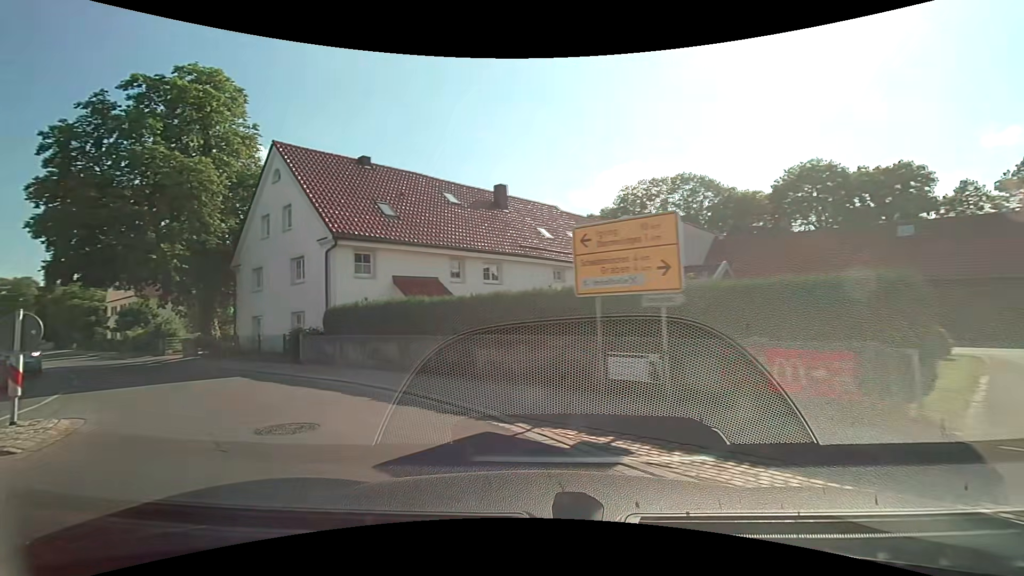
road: tertiary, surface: asphalt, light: Day
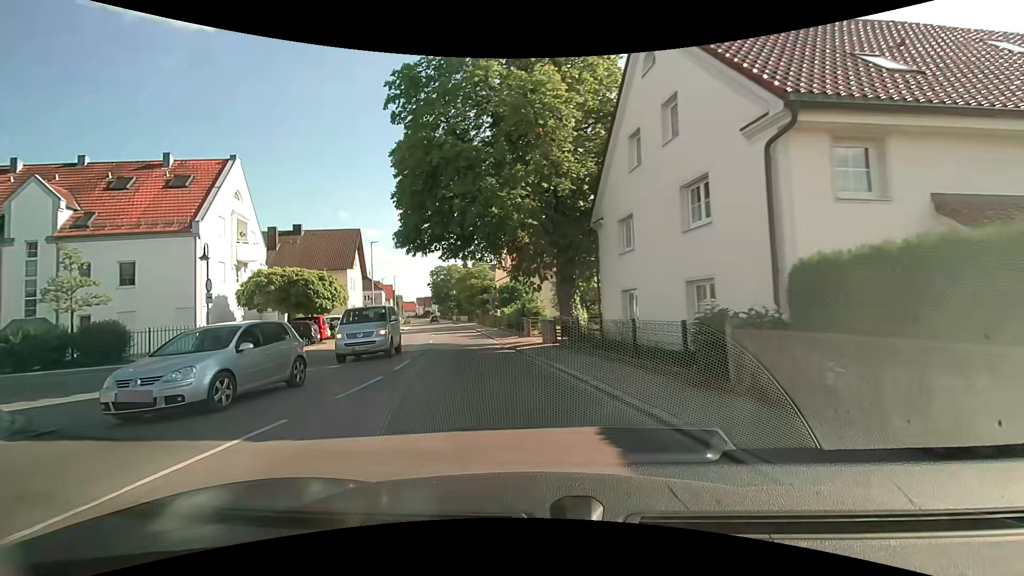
(-4.4, +10.3) m; -41°
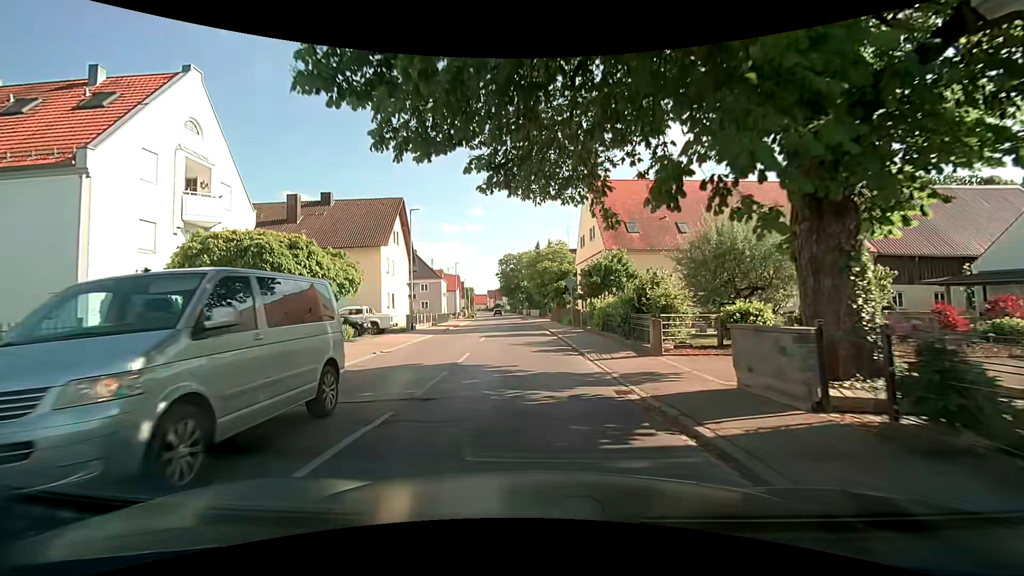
(-1.6, +13.6) m; -10°
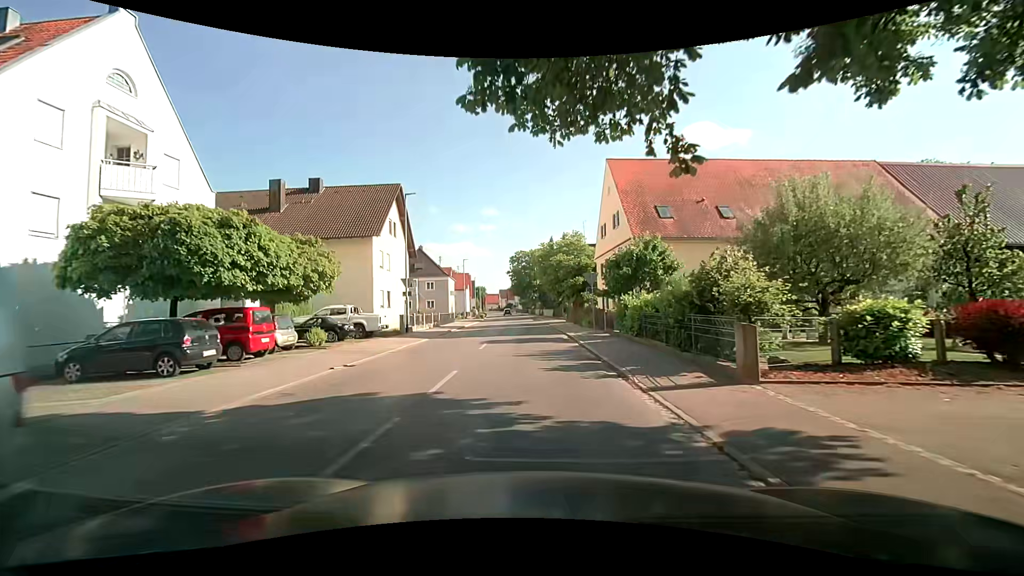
(0.0, +5.0) m; -1°
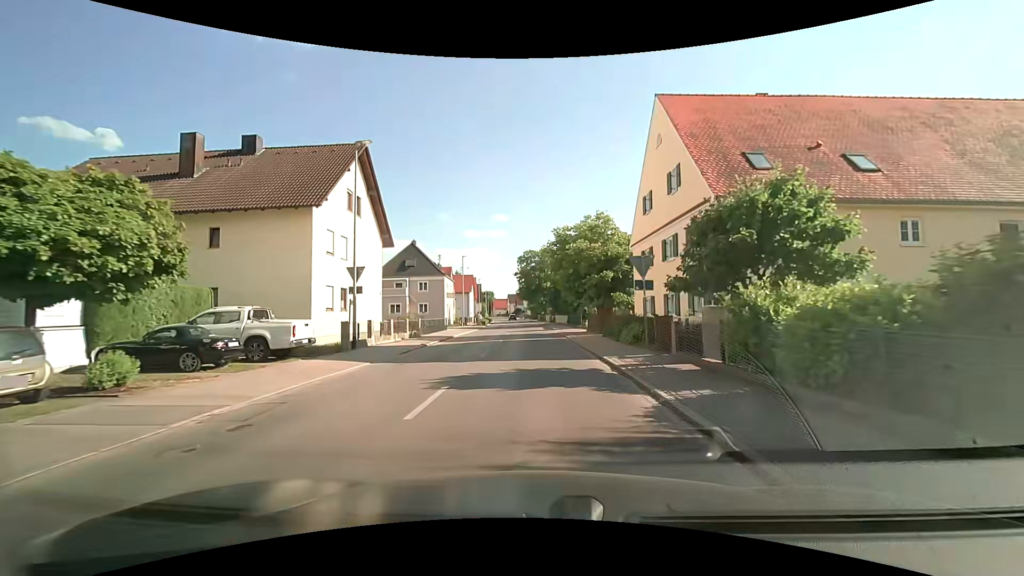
(0.0, +10.8) m; 0°
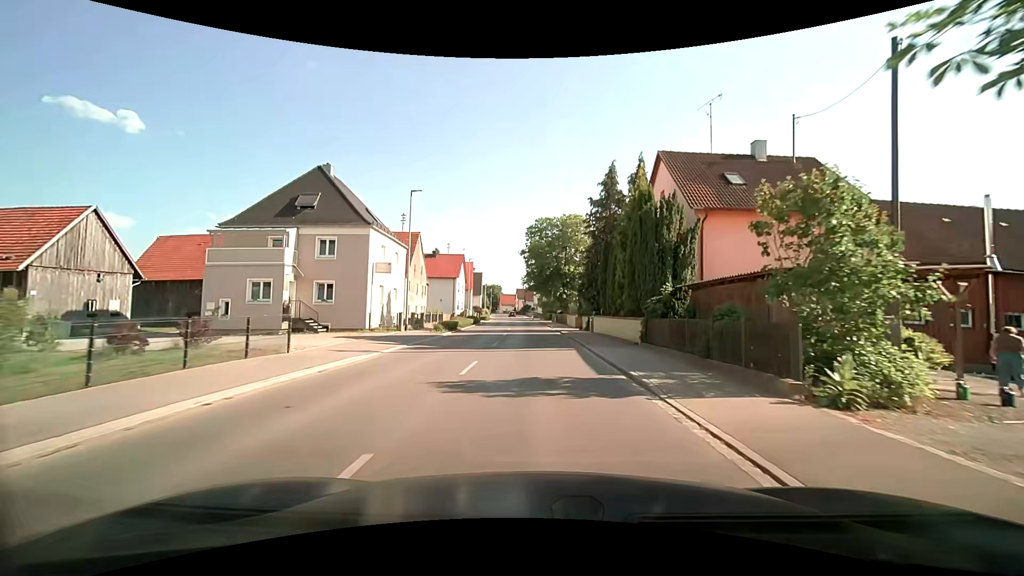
(-0.6, +32.0) m; -2°
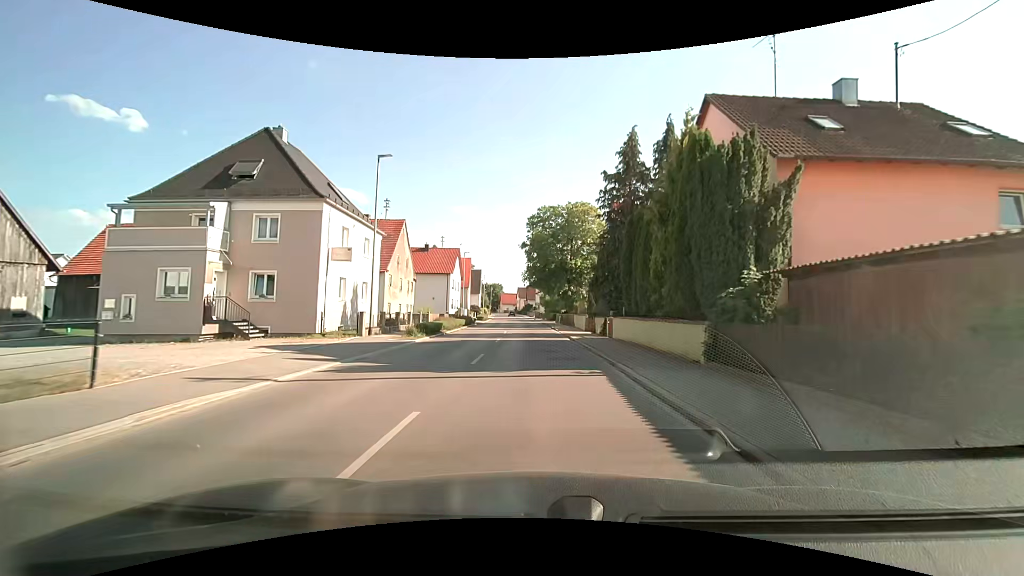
(+0.1, +7.1) m; +1°
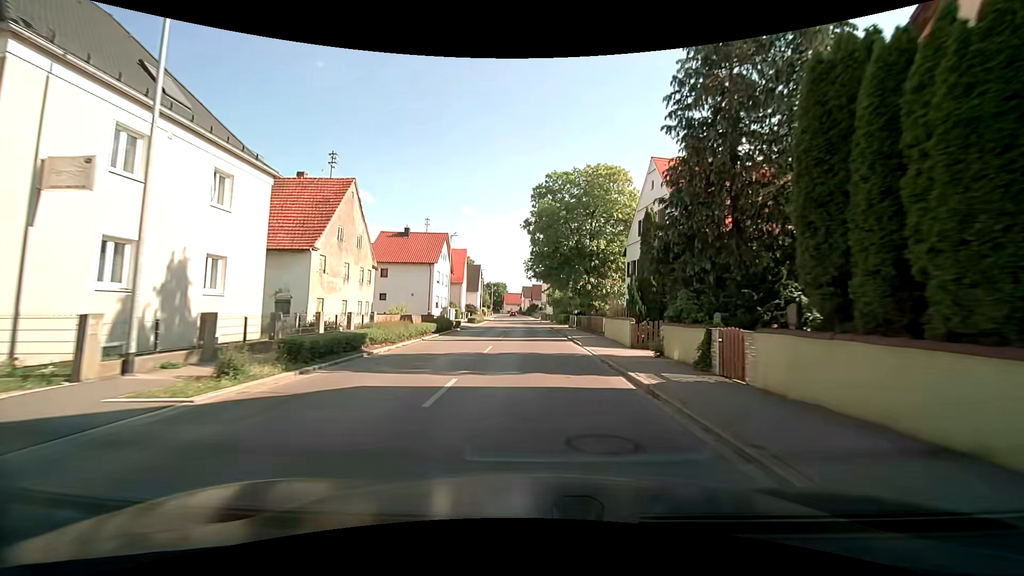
(-0.3, +14.7) m; -1°
(0, +10) (0, +20) (0, +30) (-1, +40) (-1, +50) (-2, +60) (-2, +70) (-3, +80) (-3, +90) (-4, +100) m
